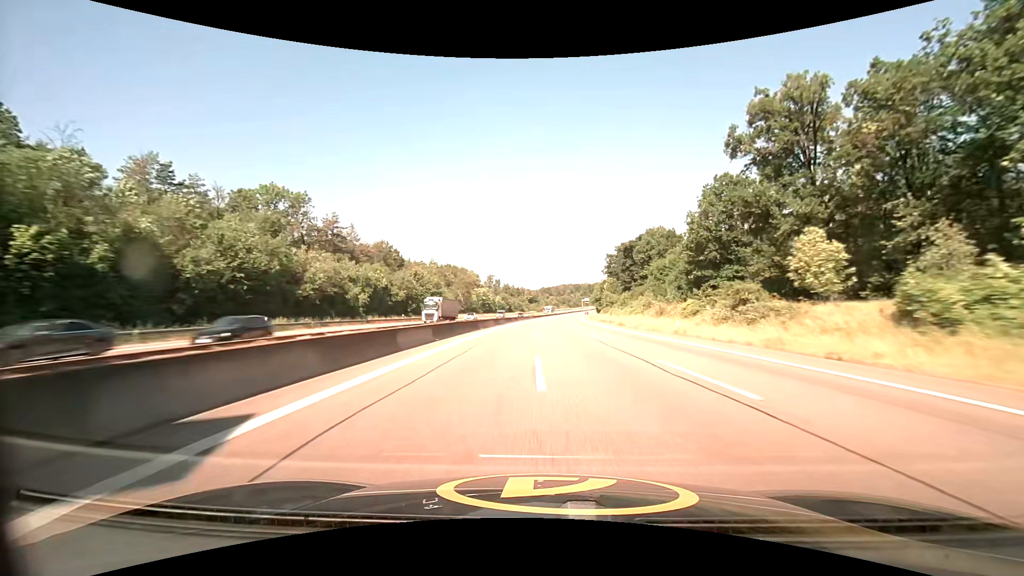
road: motorway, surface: asphalt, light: Day
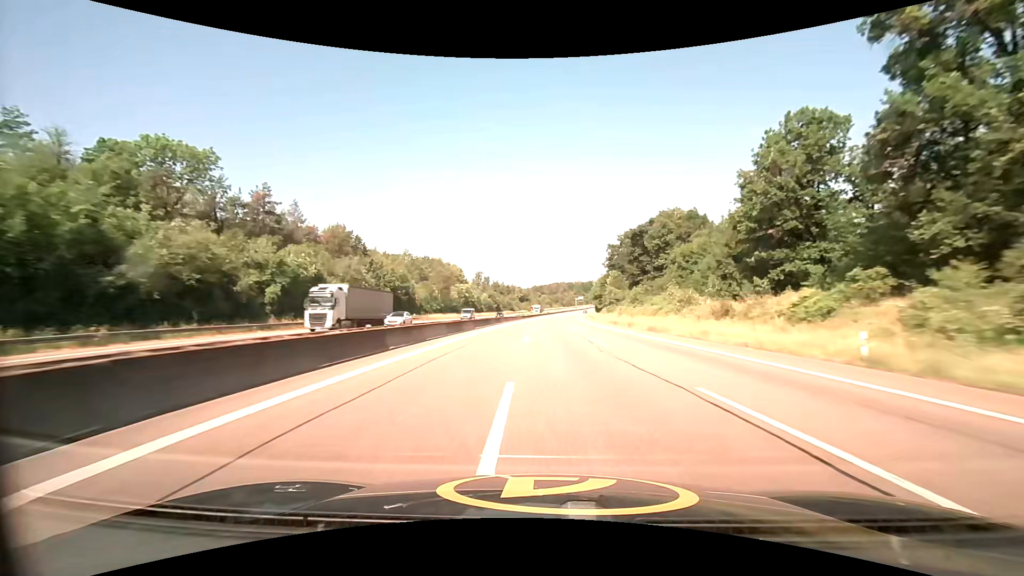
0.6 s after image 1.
(+0.2, +23.3) m; +1°
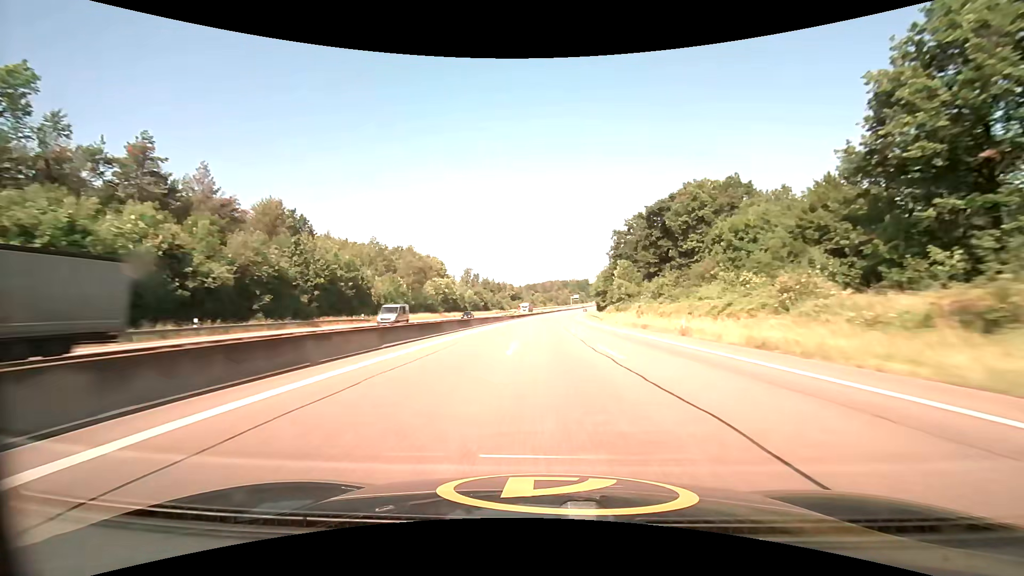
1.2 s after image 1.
(+0.2, +23.4) m; +1°
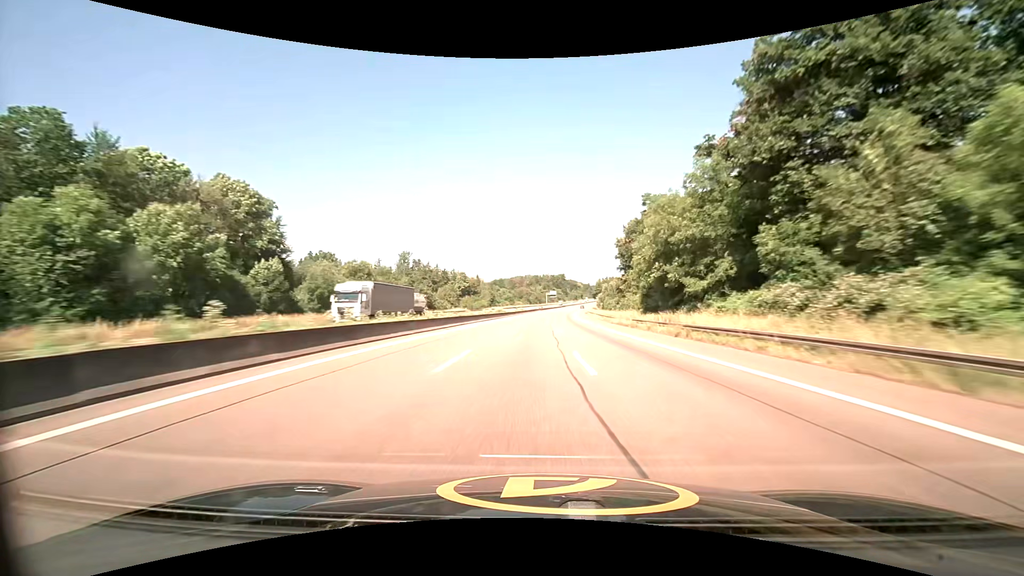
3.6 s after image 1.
(+2.6, +94.2) m; +3°
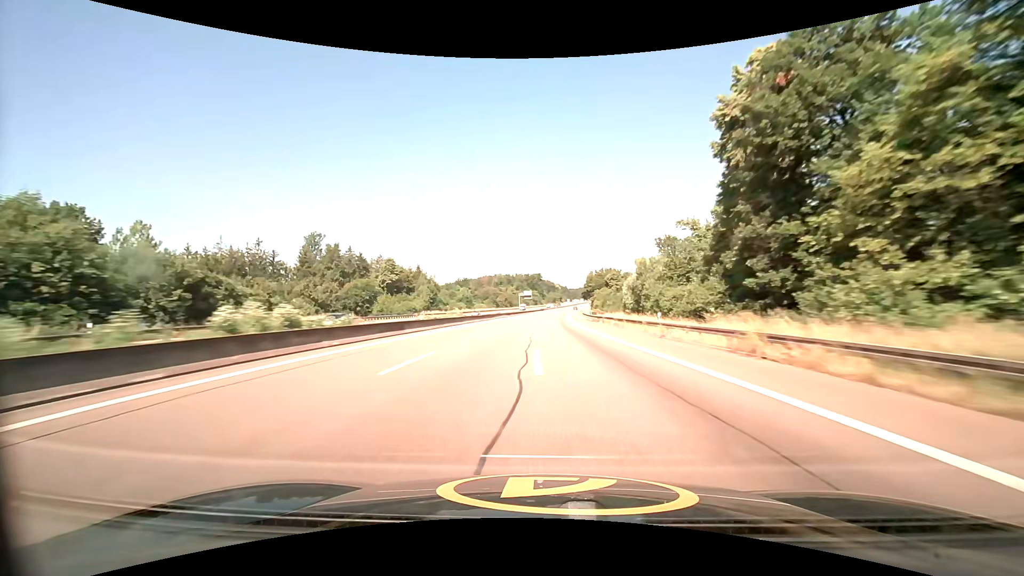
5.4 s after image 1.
(+2.1, +71.6) m; +3°
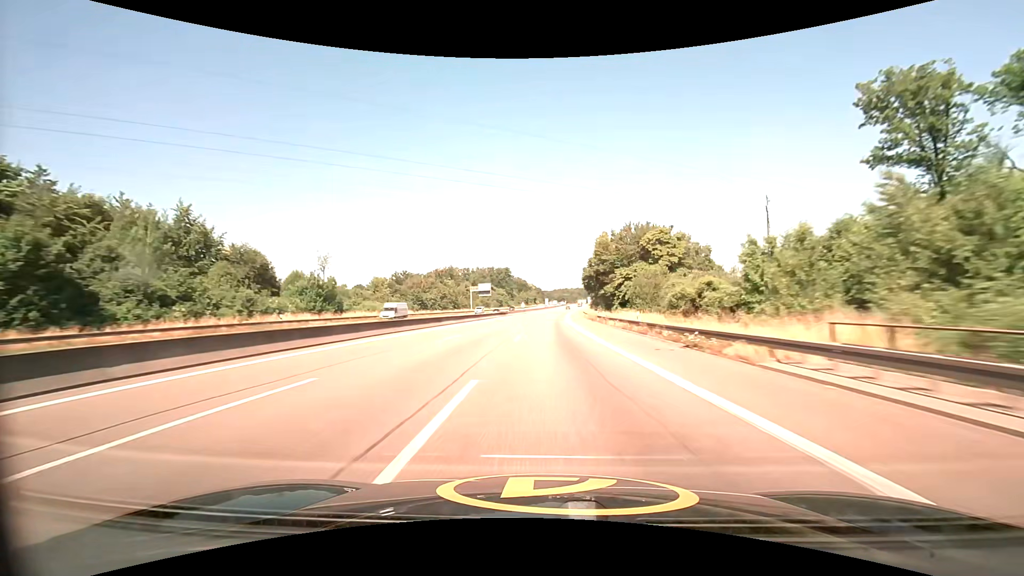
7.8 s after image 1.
(+2.9, +96.1) m; +3°
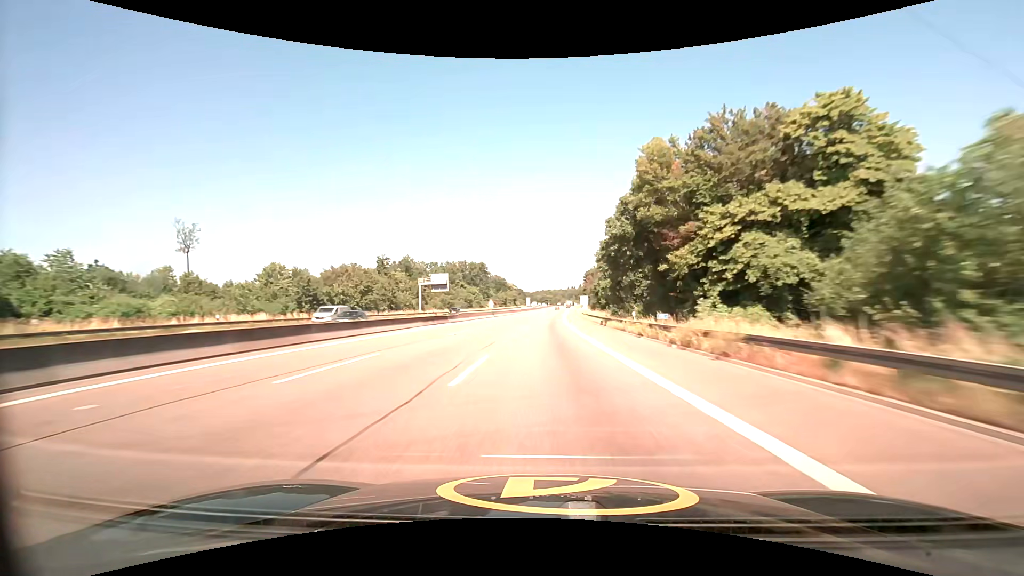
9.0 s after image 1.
(+0.7, +48.2) m; +2°
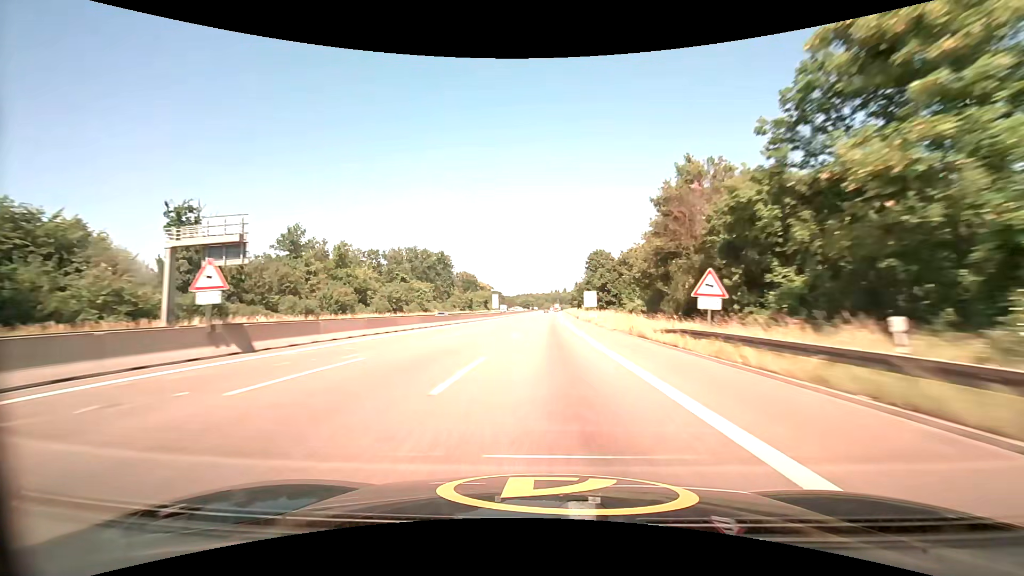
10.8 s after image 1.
(+1.4, +72.4) m; +2°
(0, +10) (0, +20) (0, +30) (0, +40) (+1, +50) (+1, +60) (+1, +70) (+1, +80) (+1, +90) (+2, +100) m
